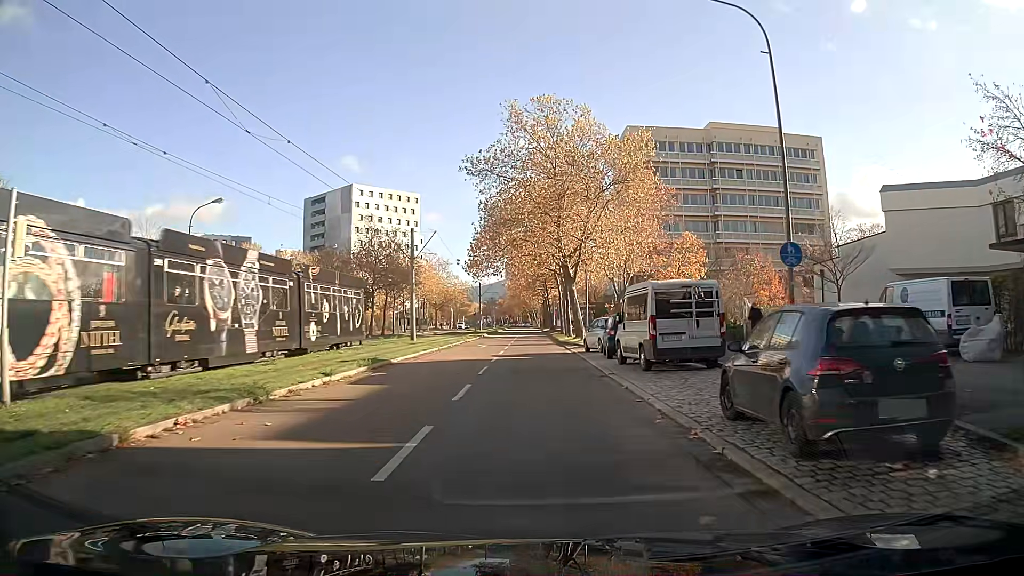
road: tertiary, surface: asphalt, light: Day
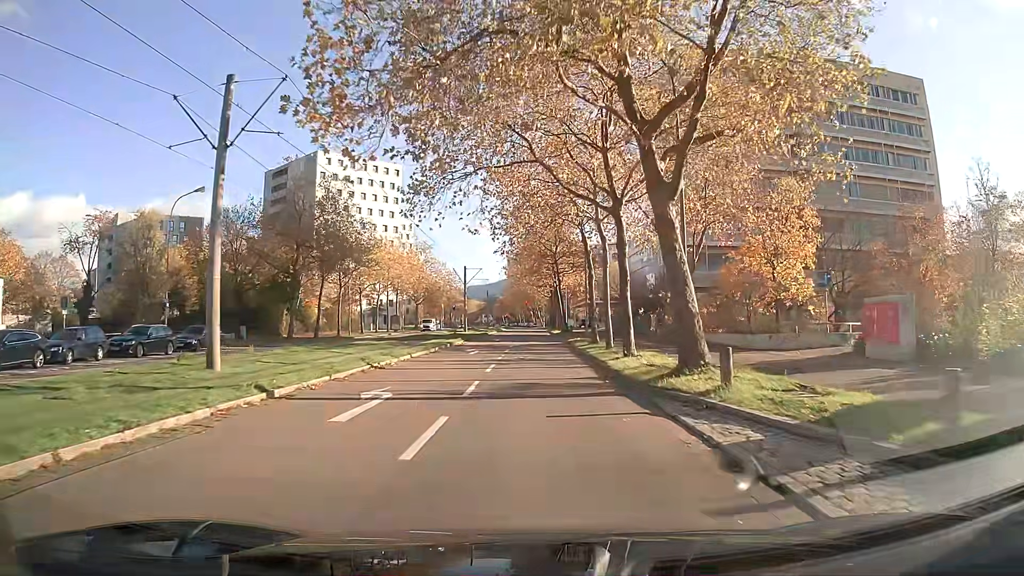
(-0.1, +28.7) m; 0°
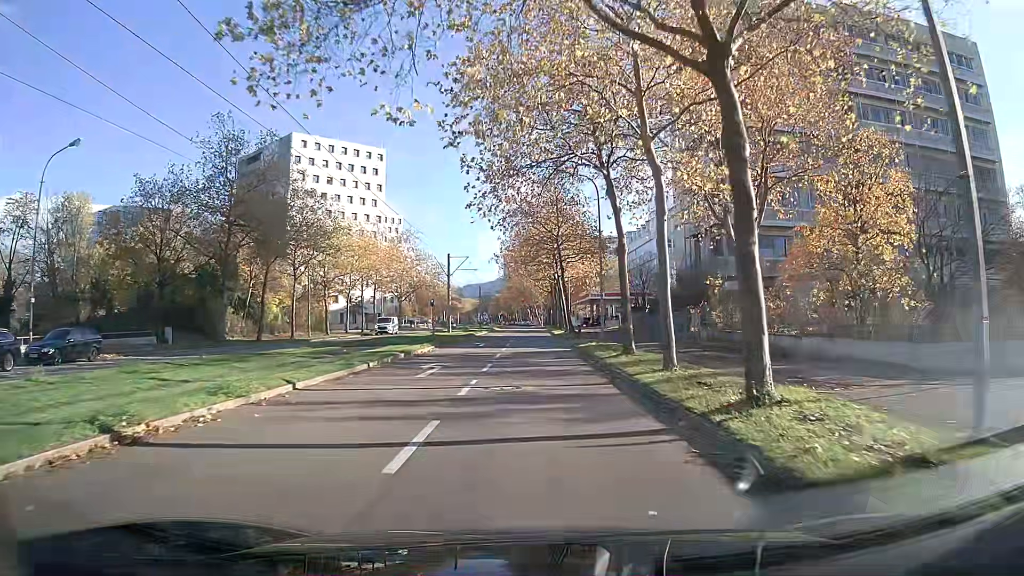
(0.0, +12.4) m; 0°
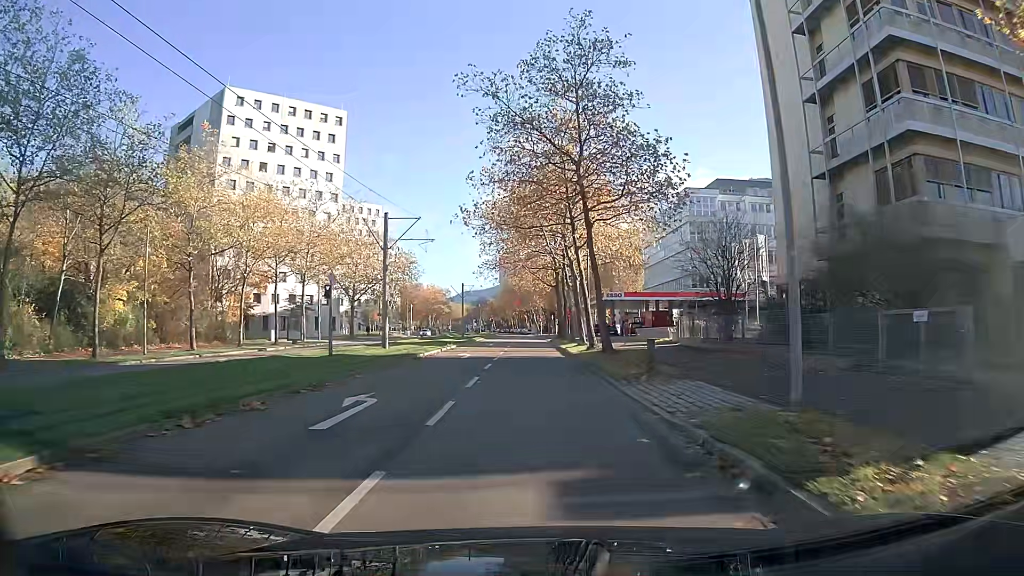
(+0.2, +26.5) m; +1°
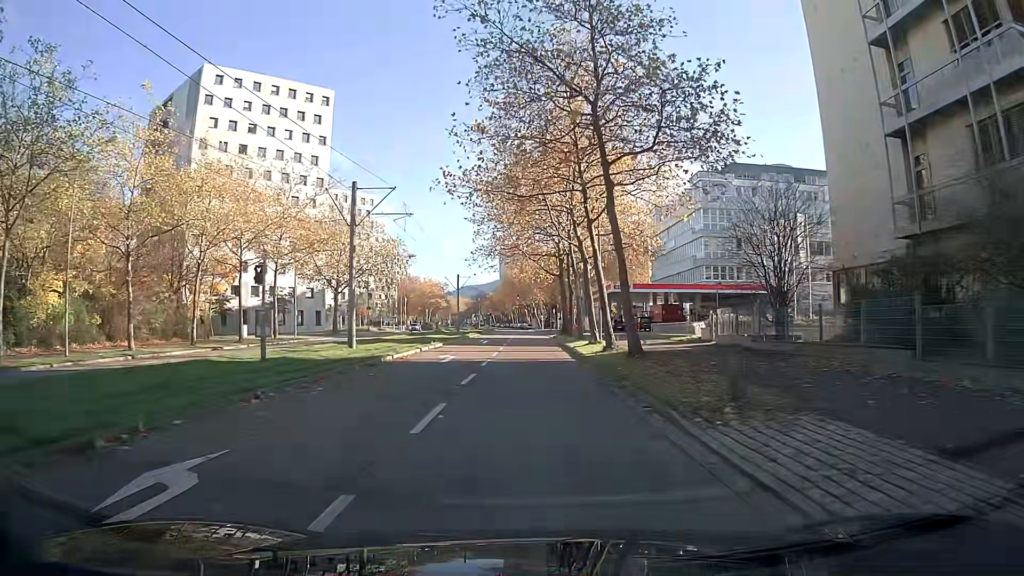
(0.0, +6.9) m; 0°
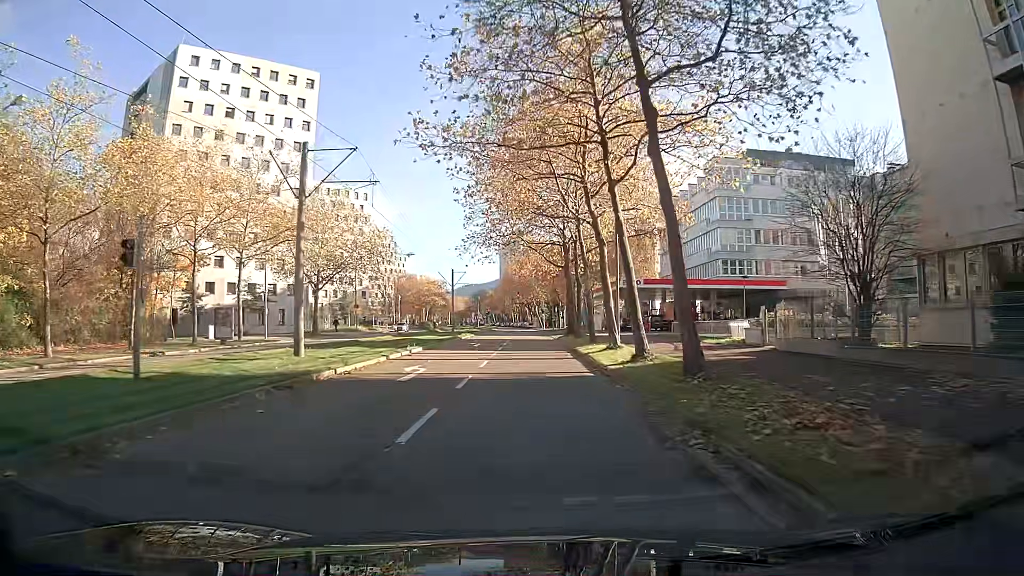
(-0.1, +7.0) m; -1°
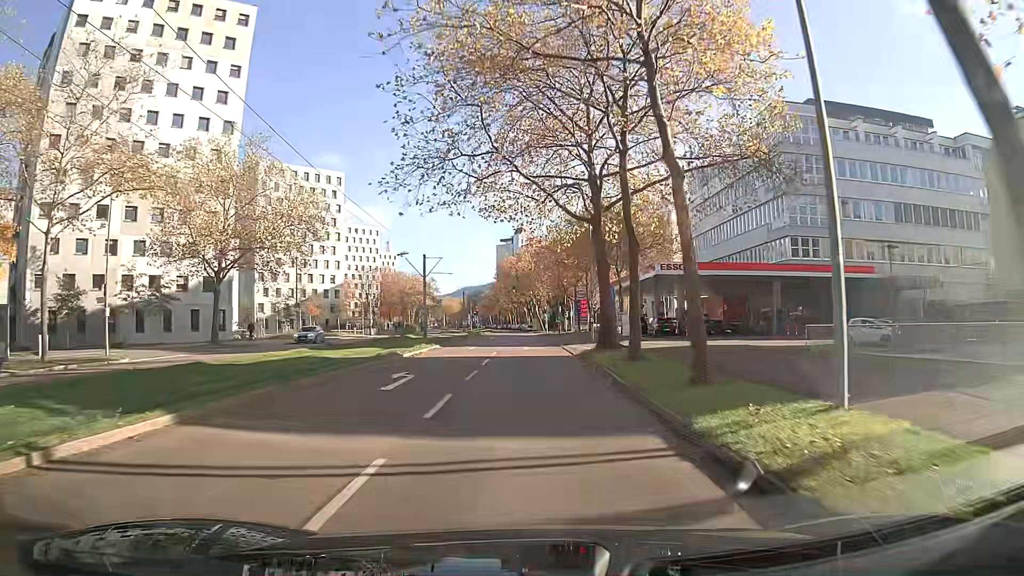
(+0.1, +21.2) m; 0°
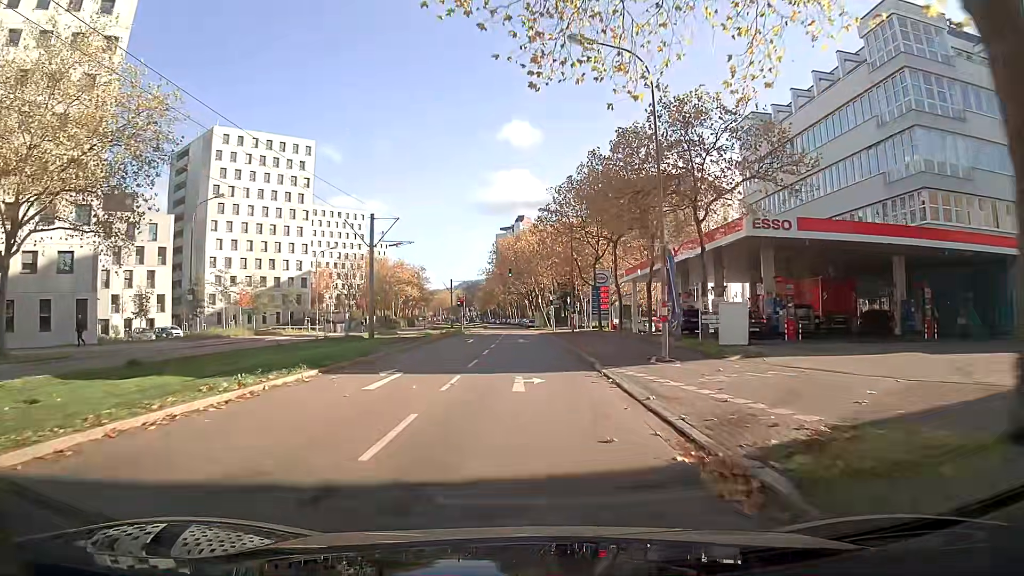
(0.0, +20.9) m; 0°
(0, +10) (0, +20) (0, +30) (0, +40) (0, +50) (-1, +60) (-1, +70) (-1, +80) (-2, +90) (-2, +100) m
